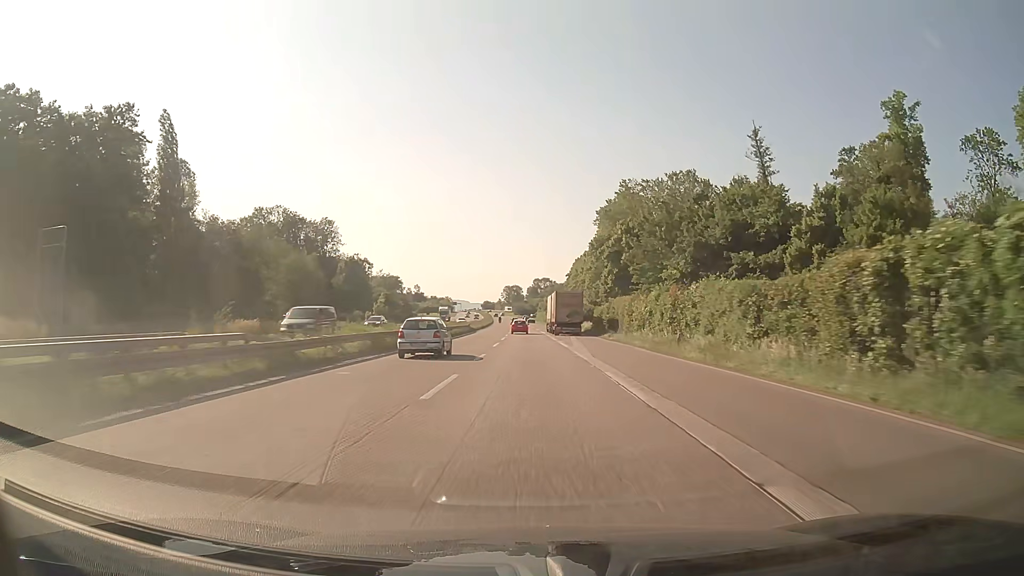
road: trunk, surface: asphalt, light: Day
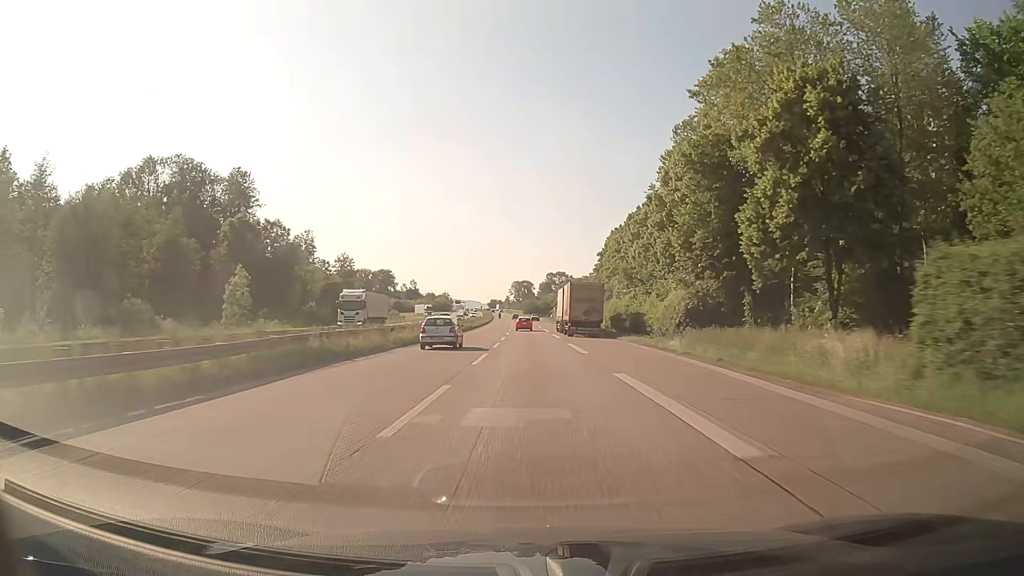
(-0.6, +64.4) m; -1°
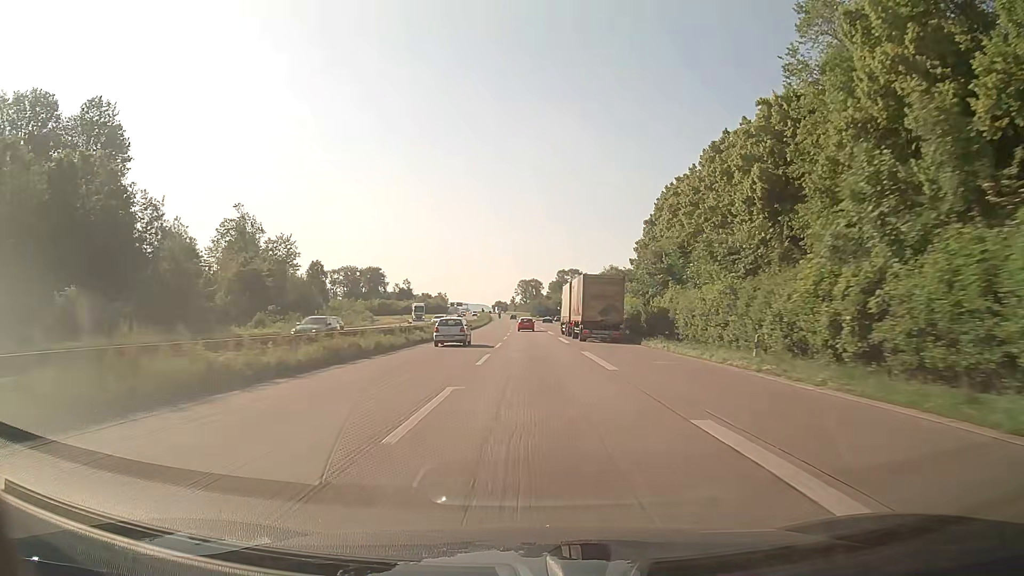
(-0.2, +48.4) m; 0°
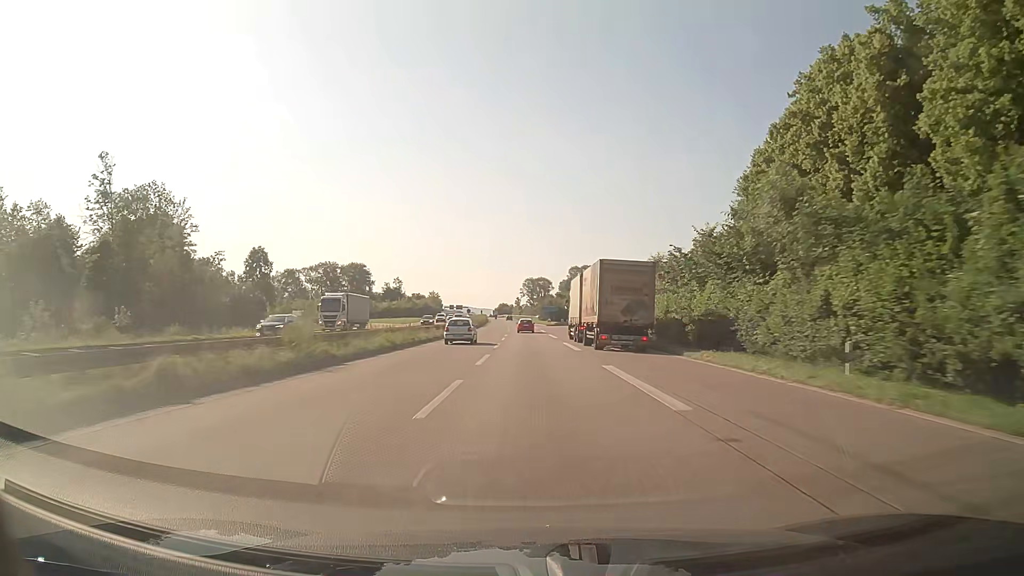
(-0.3, +48.5) m; -1°
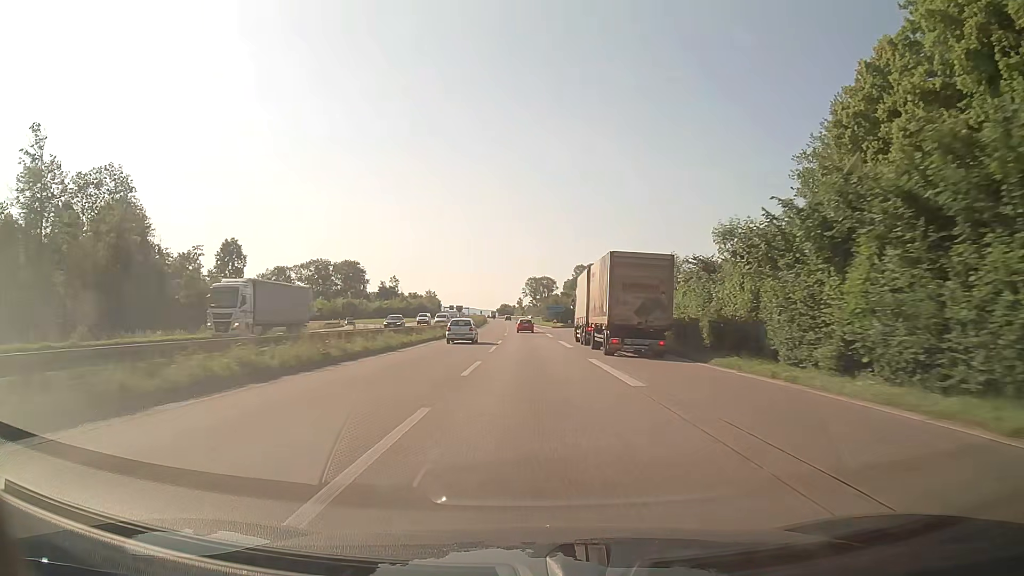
(0.0, +16.3) m; 0°
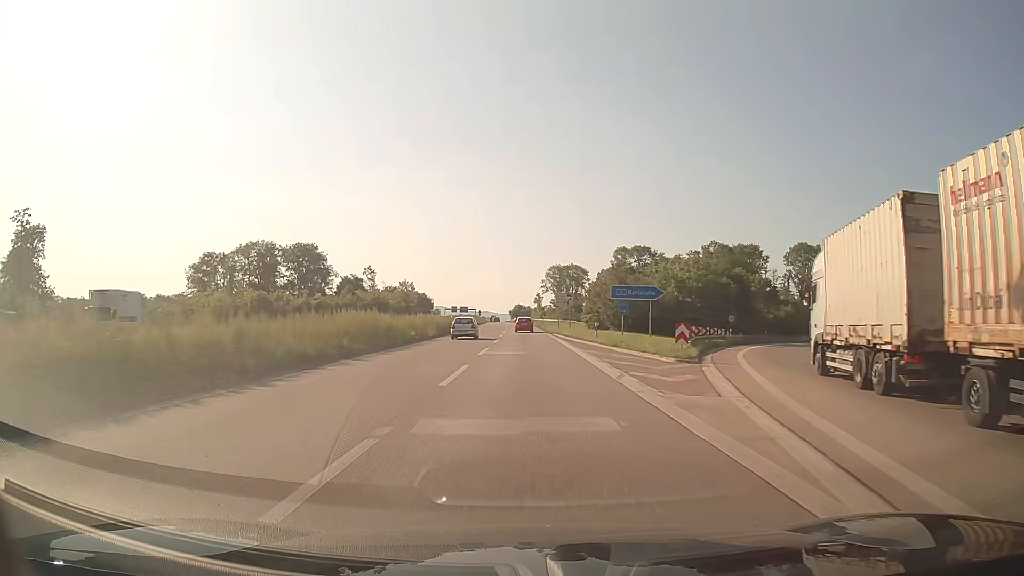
(-0.9, +82.0) m; -1°
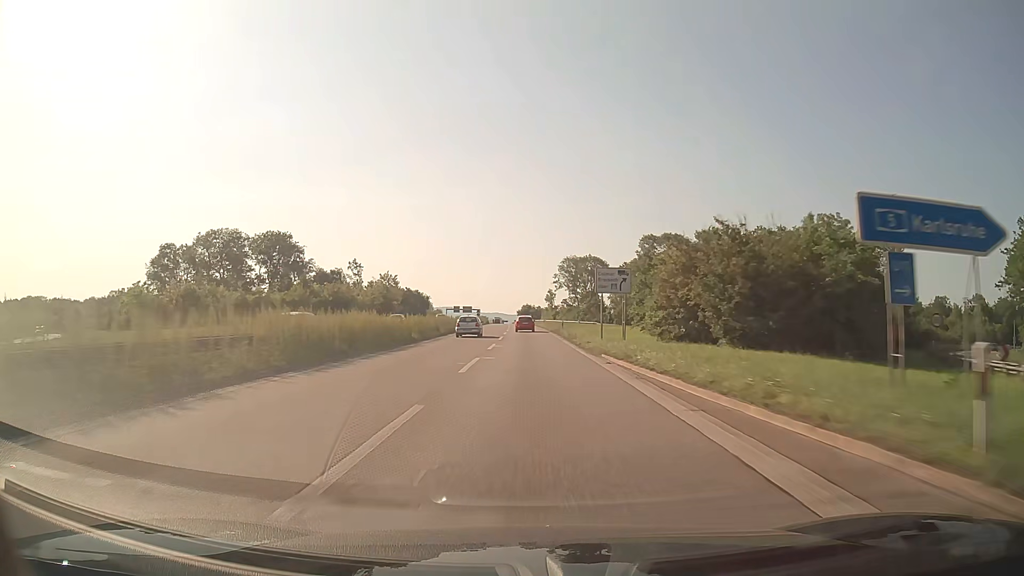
(-0.3, +32.9) m; -1°
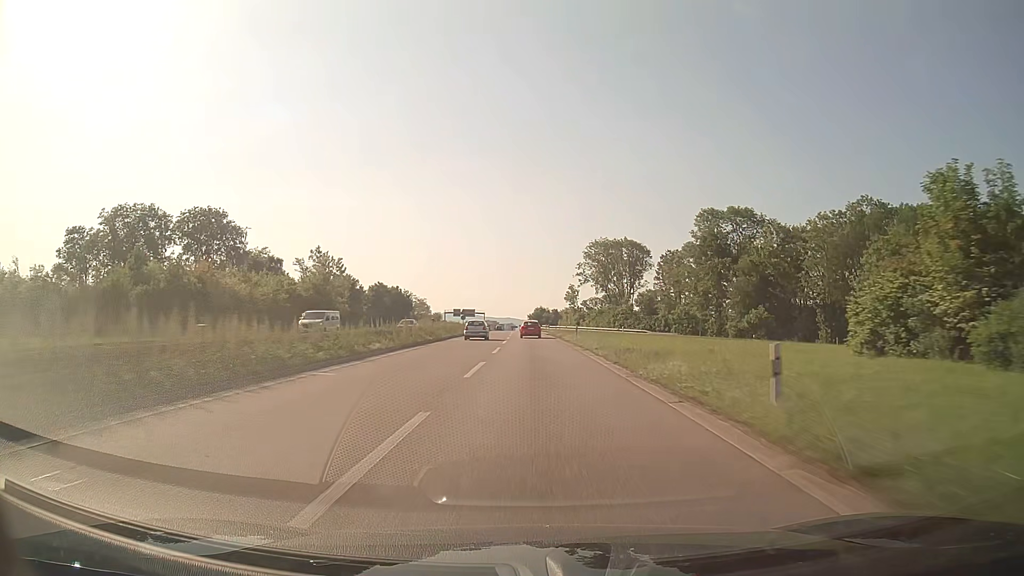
(-0.5, +49.2) m; -1°
(0, +10) (0, +20) (0, +30) (0, +40) (0, +50) (-1, +60) (-1, +70) (-1, +80) (-1, +90) (-1, +100) m
